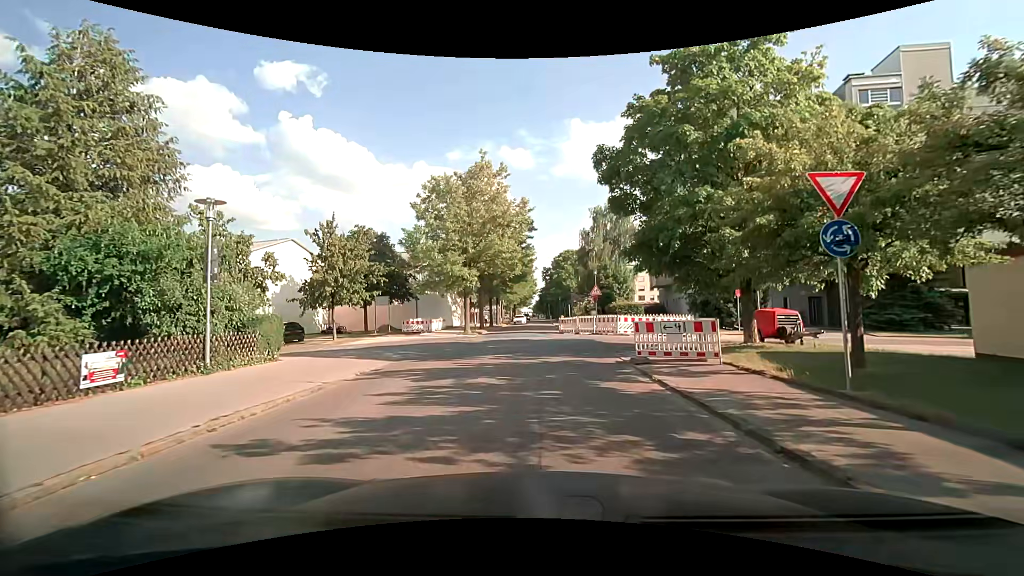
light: Day
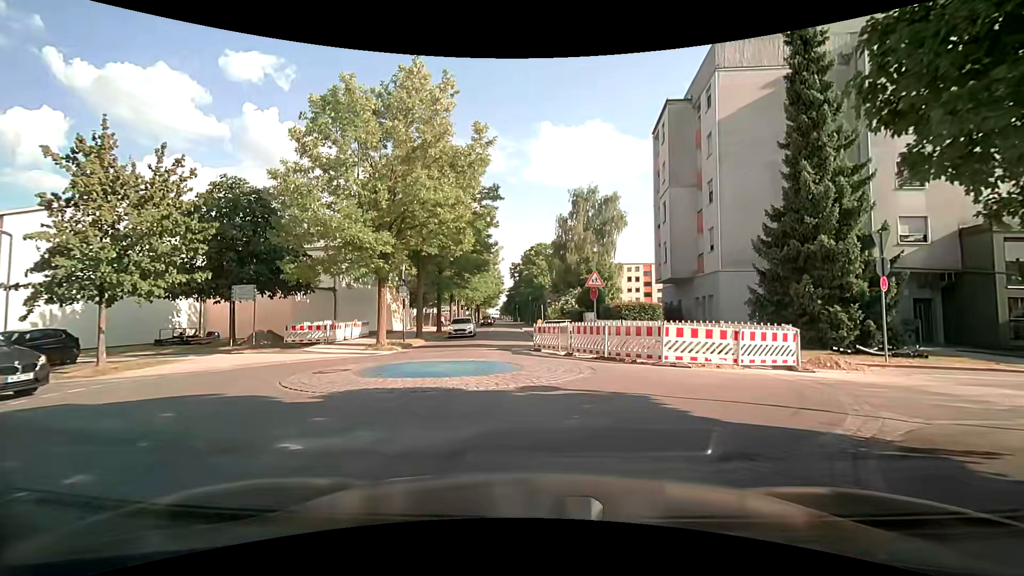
(+0.2, +14.6) m; +3°
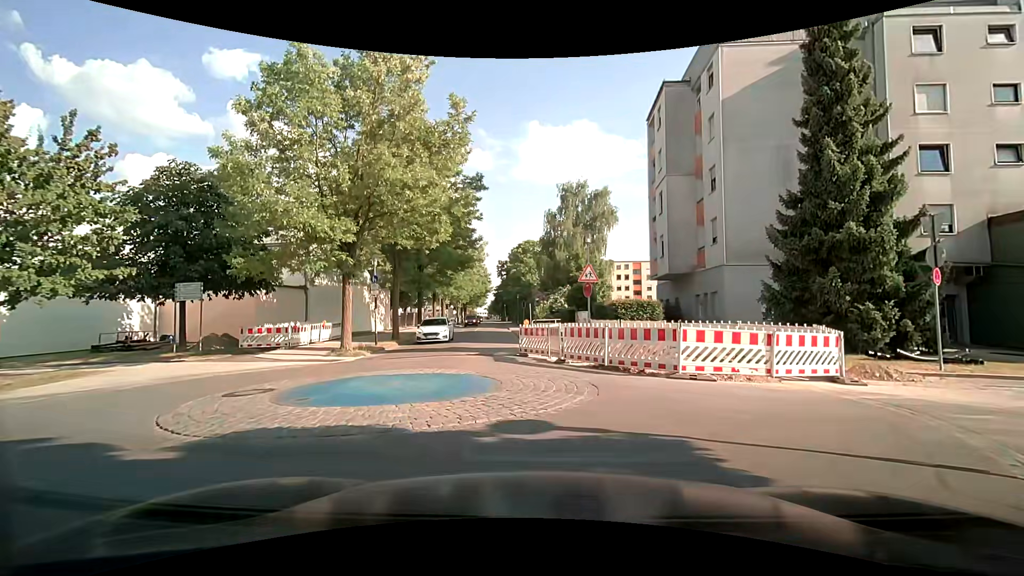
(+0.1, +2.7) m; +2°
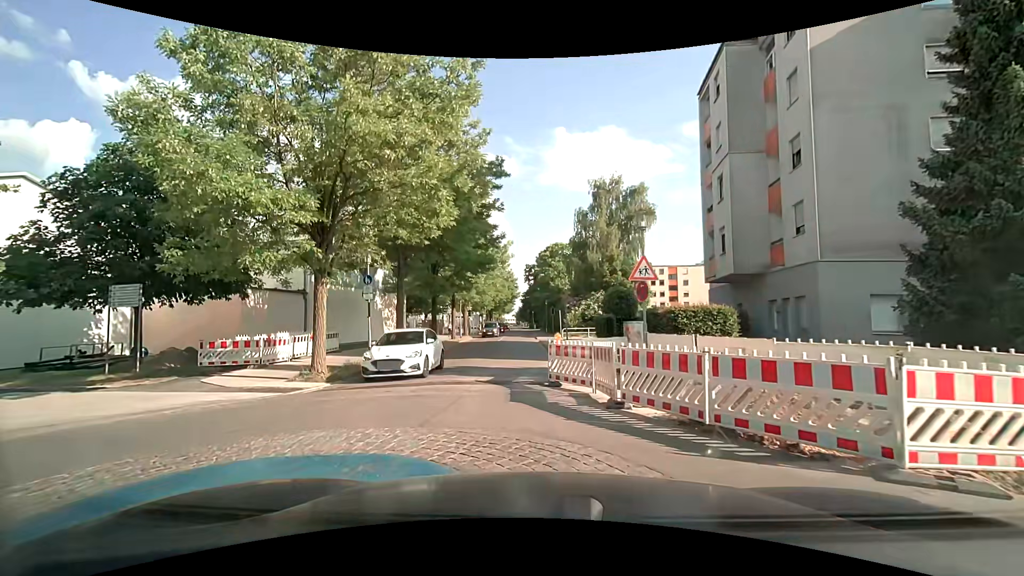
(0.0, +5.2) m; -3°
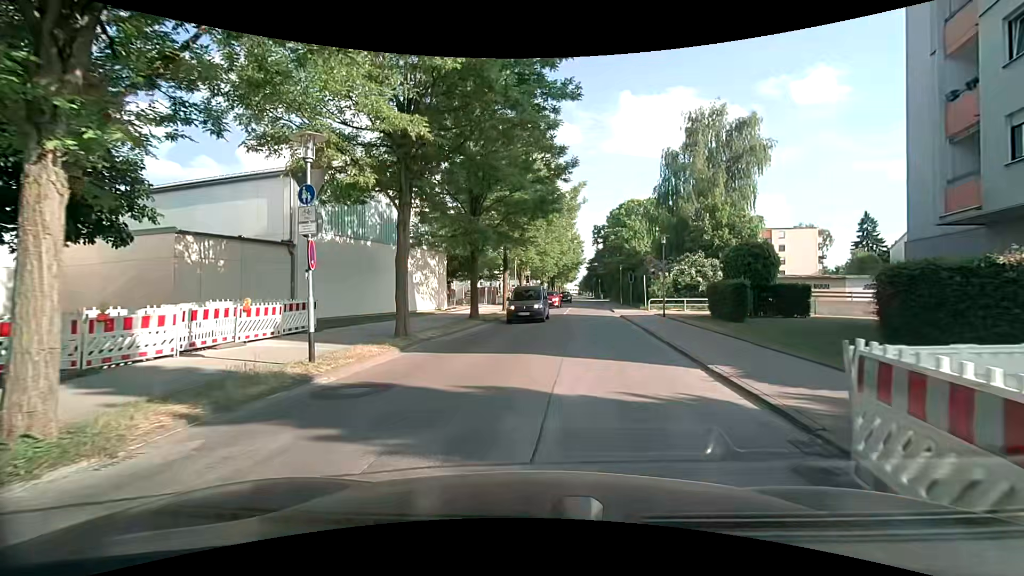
(-0.9, +11.0) m; -8°
(+1, +10) (+3, +20) (+4, +30) (+5, +40) (+6, +50) (+7, +60) (+8, +69) (+10, +79) (+11, +89) (+11, +99) m
